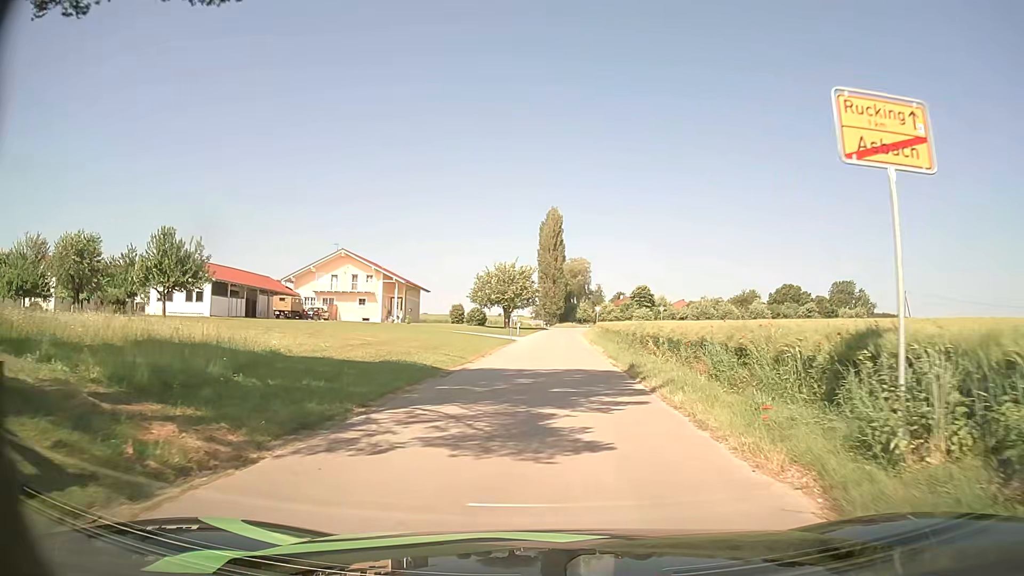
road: unclassified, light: Day
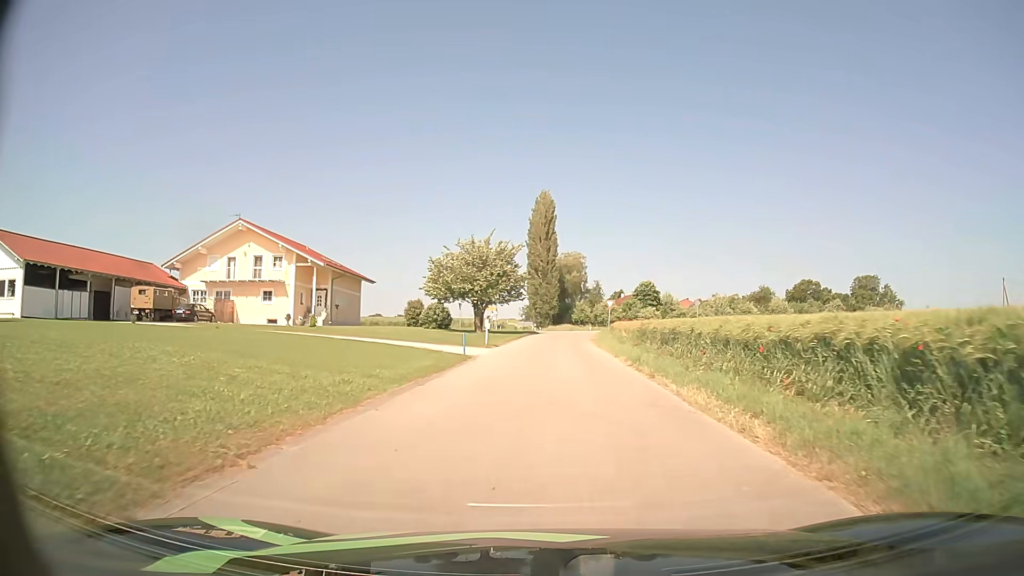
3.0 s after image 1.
(+0.2, +25.8) m; +1°
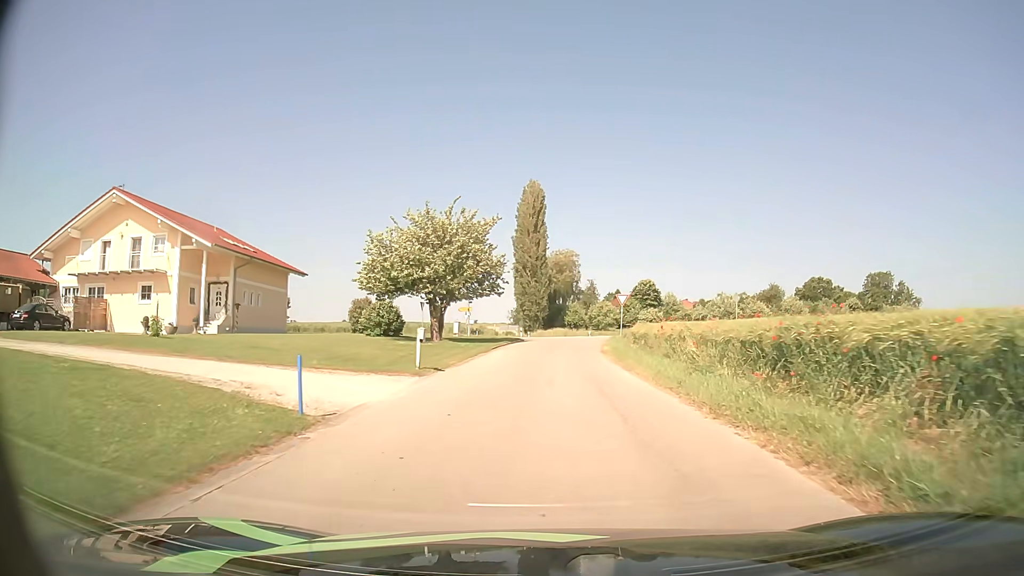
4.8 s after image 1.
(+0.1, +16.8) m; +1°
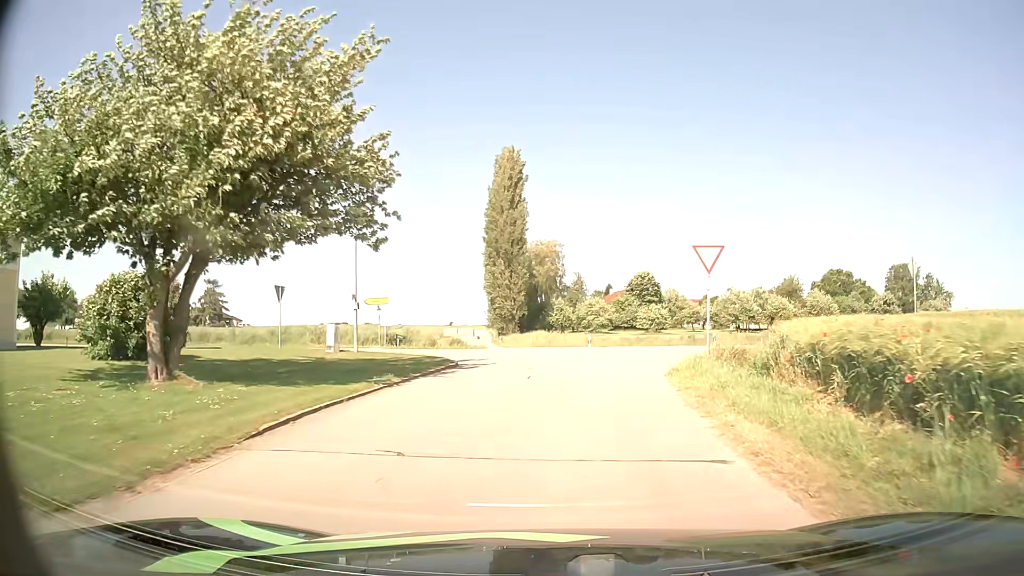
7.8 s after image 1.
(+0.3, +26.7) m; +1°
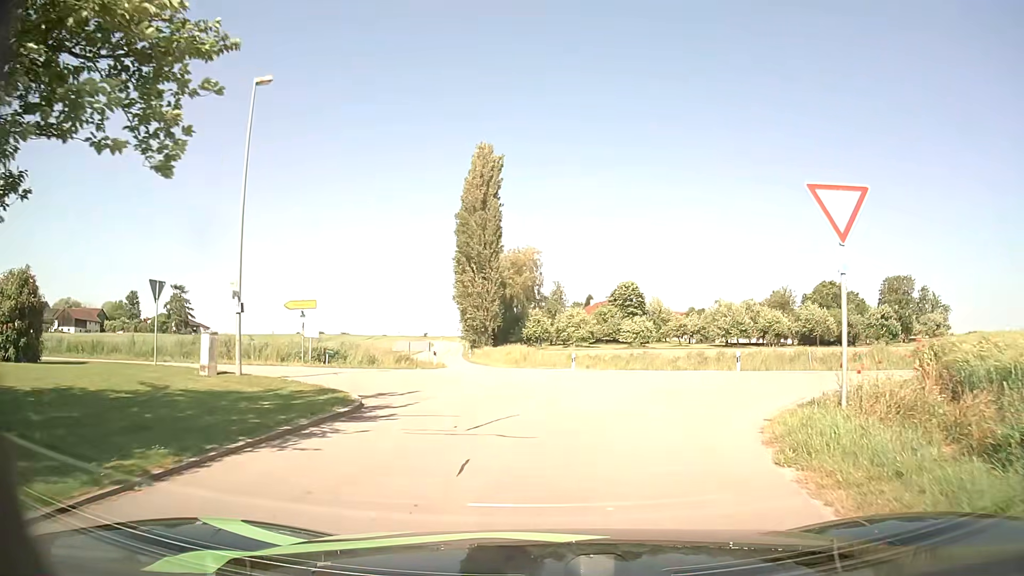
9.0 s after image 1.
(+0.1, +8.3) m; +2°
